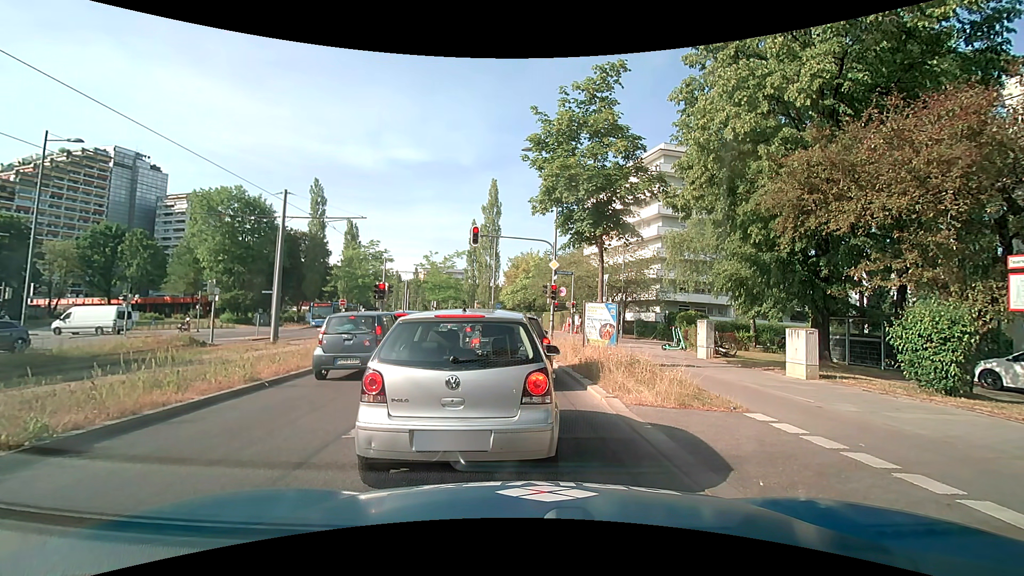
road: secondary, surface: asphalt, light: Day
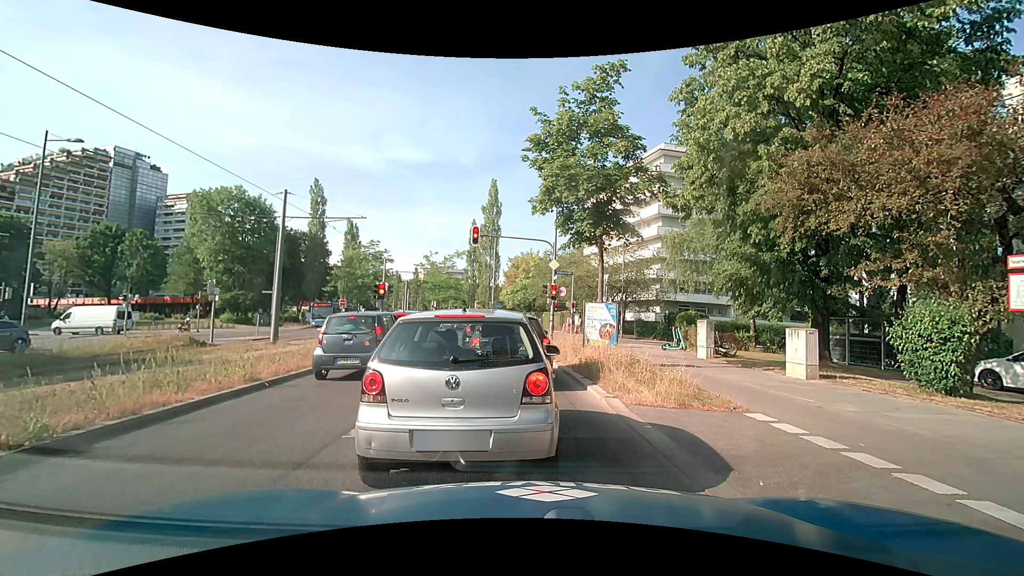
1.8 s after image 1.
(0.0, 0.0) m; 0°
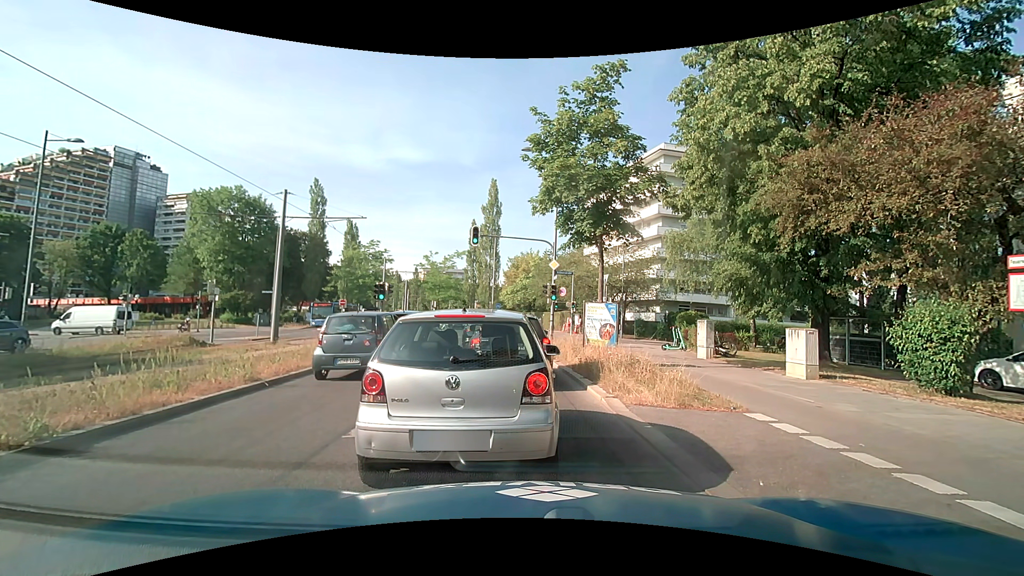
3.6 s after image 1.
(0.0, 0.0) m; 0°
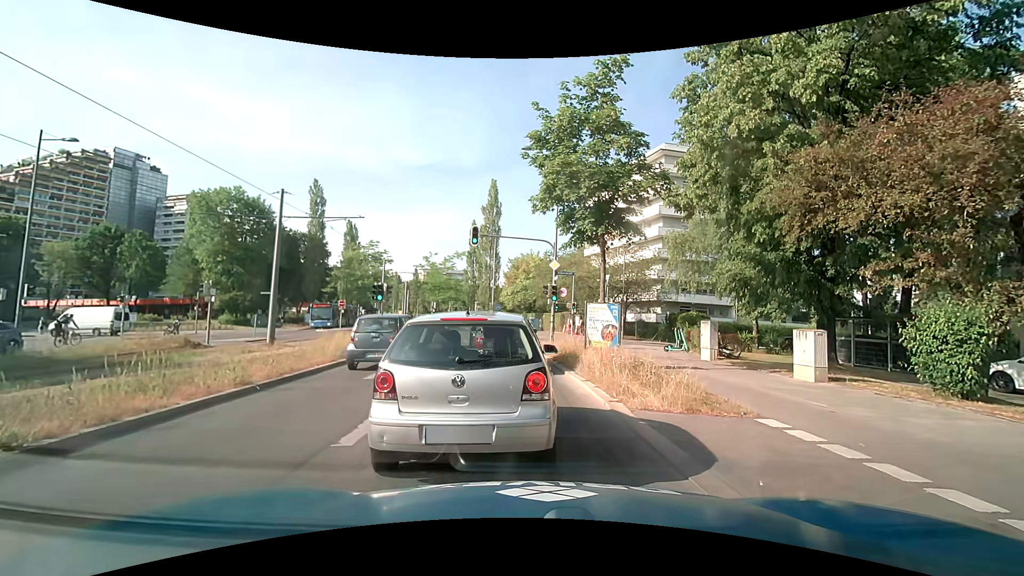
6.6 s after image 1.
(0.0, +0.3) m; 0°
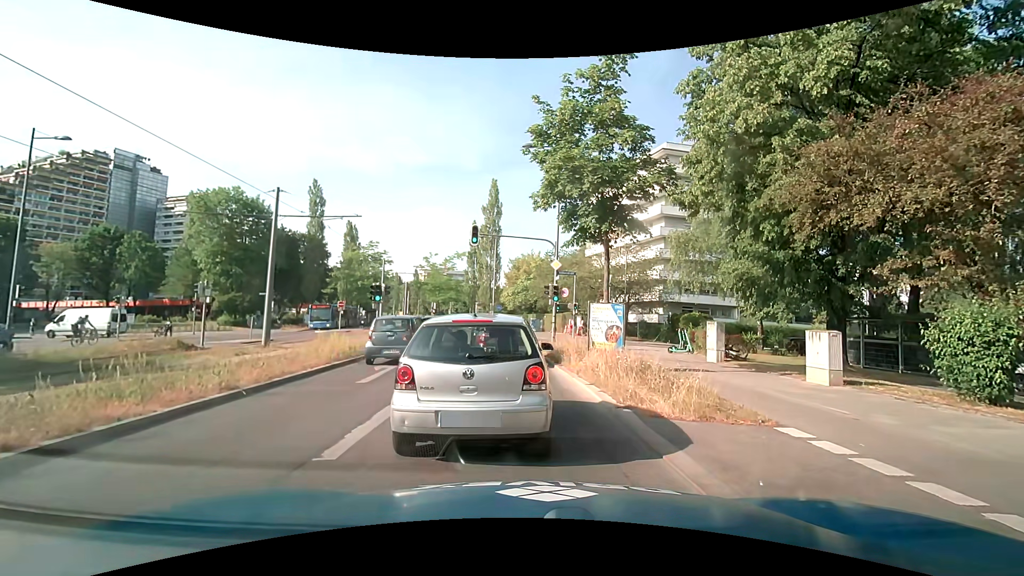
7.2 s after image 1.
(0.0, +0.6) m; 0°
